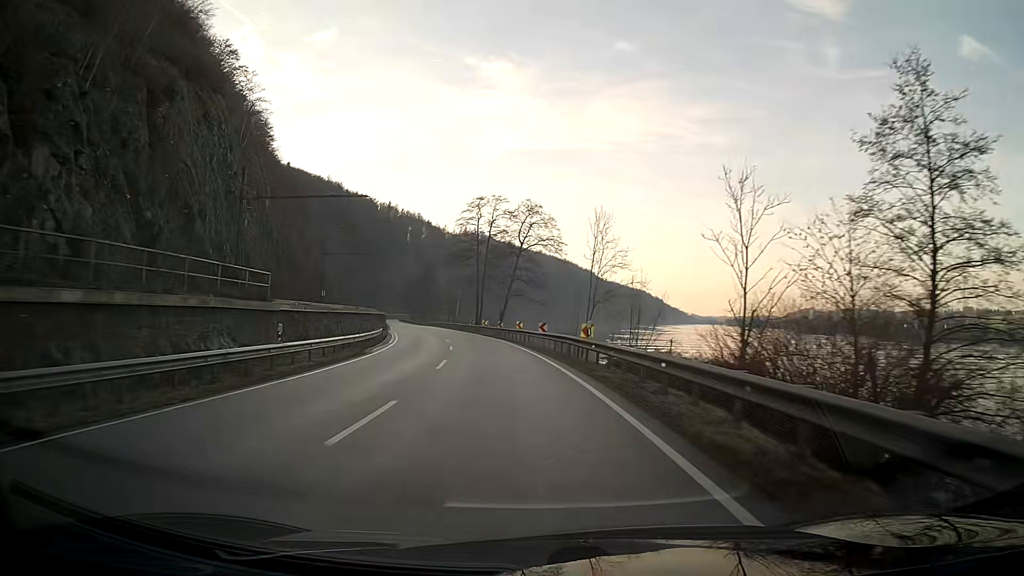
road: primary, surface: asphalt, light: Day
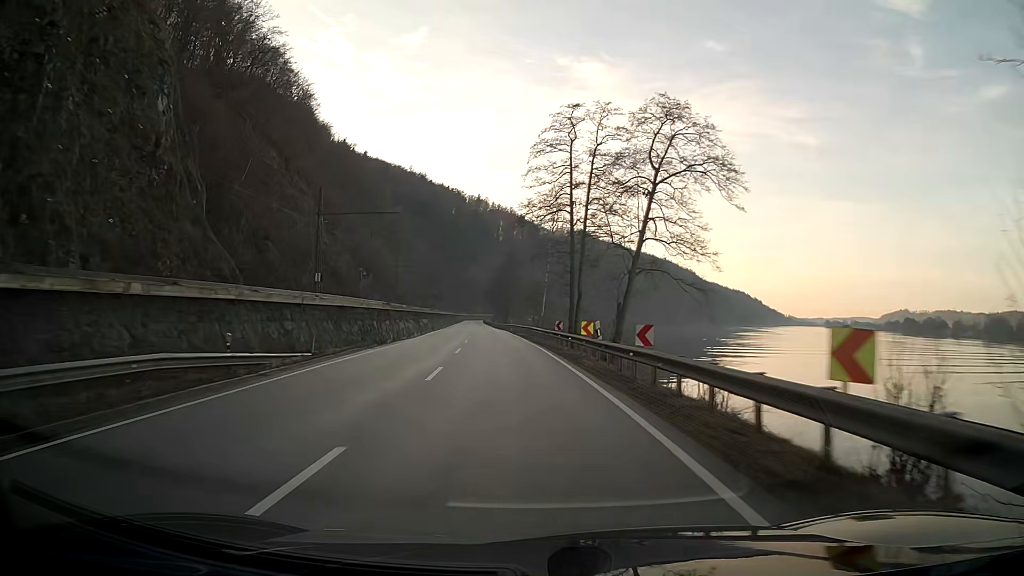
(-2.9, +40.2) m; -8°
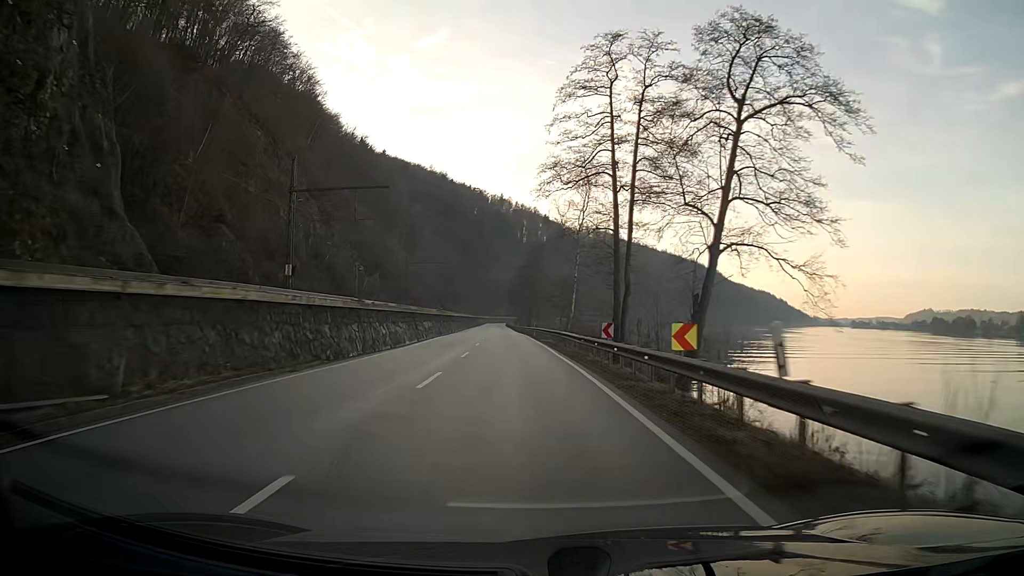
(-0.3, +13.5) m; -2°
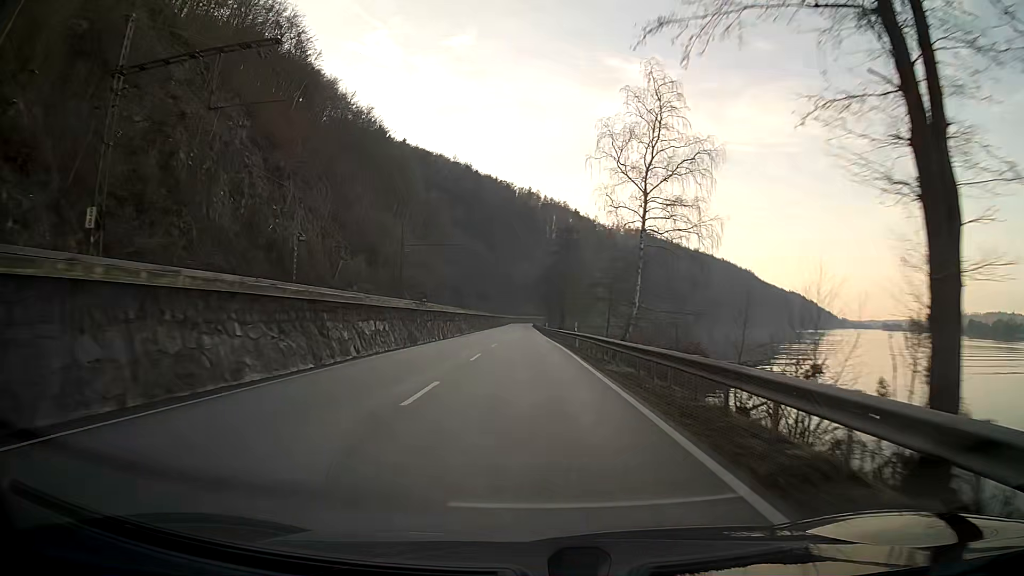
(-0.6, +27.0) m; -2°
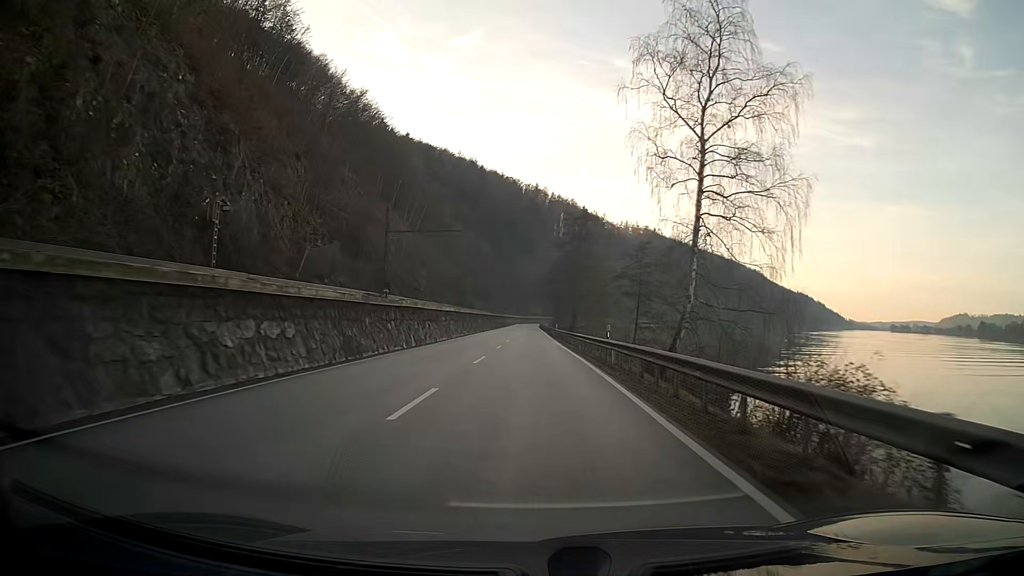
(-0.1, +13.5) m; 0°
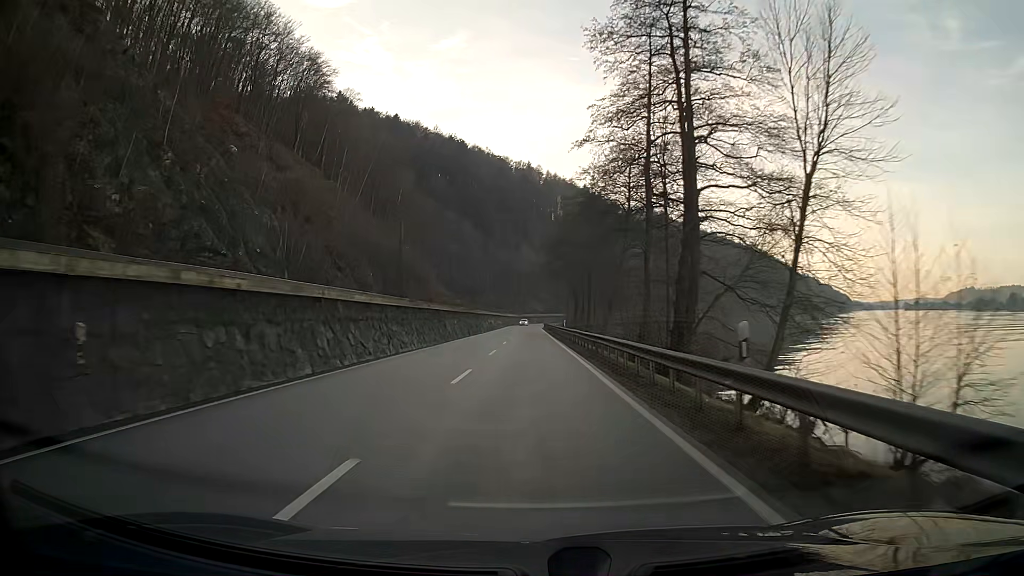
(0.0, +66.5) m; 0°
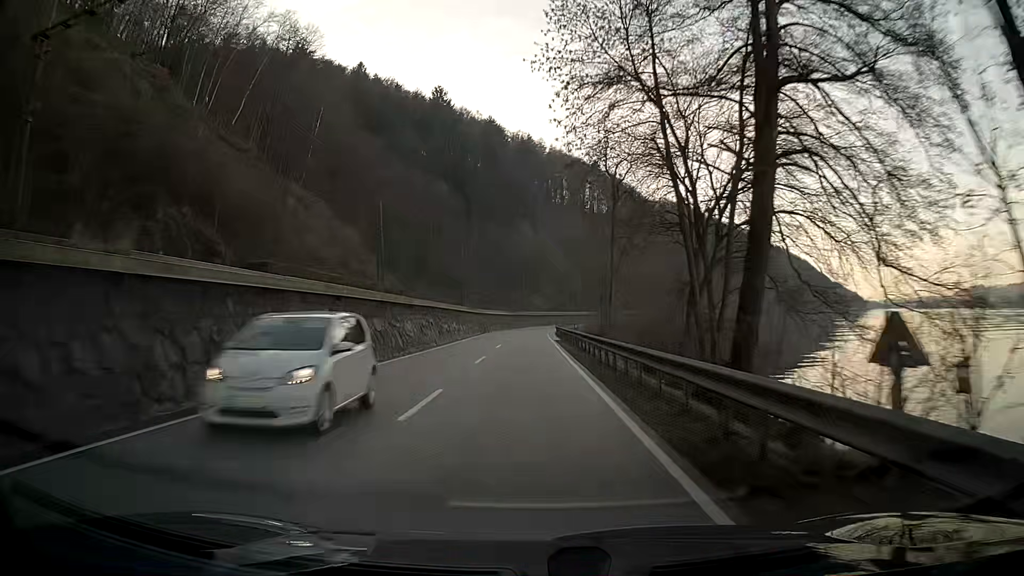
(-0.1, +65.0) m; 0°
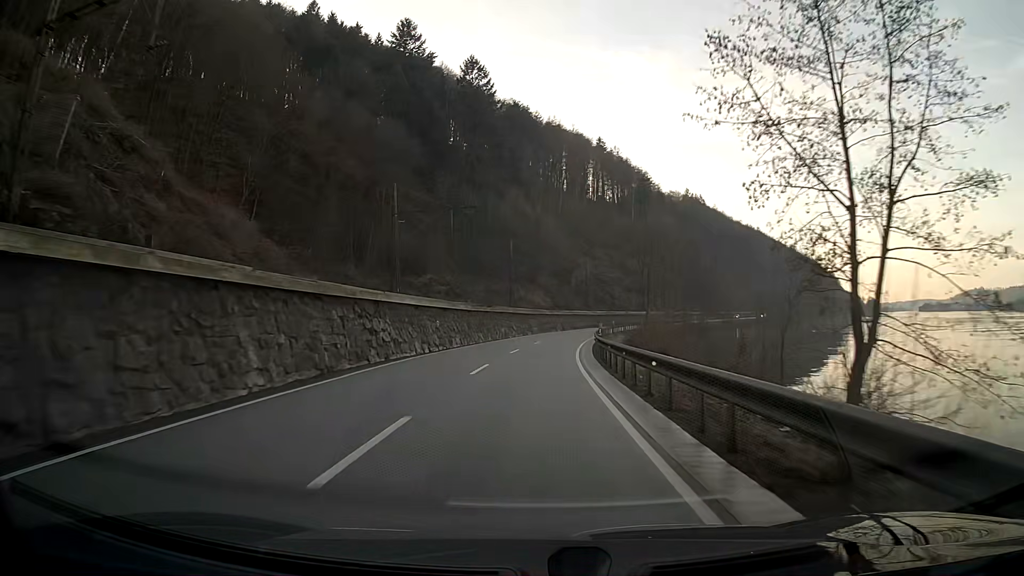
(+0.1, +51.5) m; +1°
